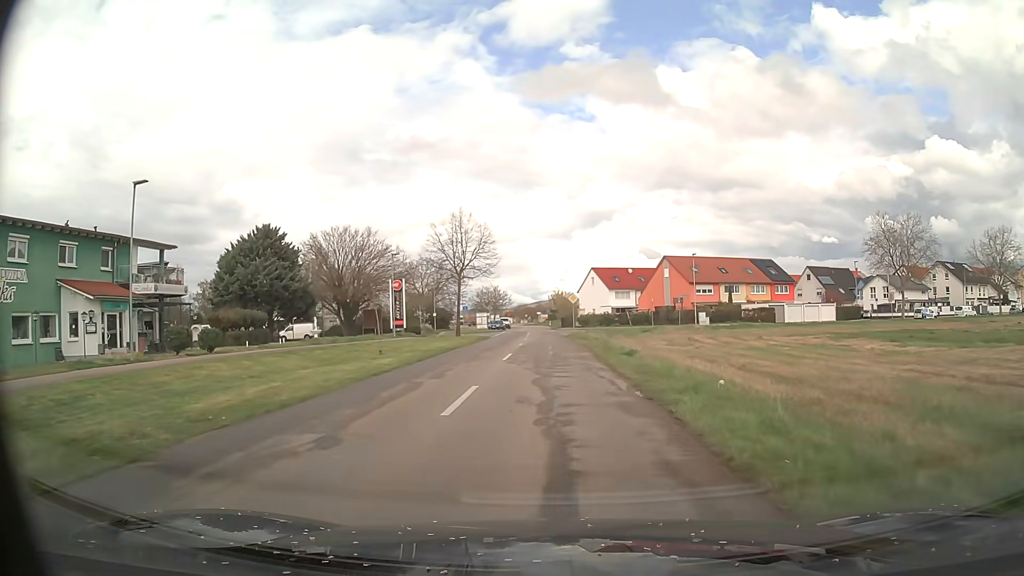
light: Day
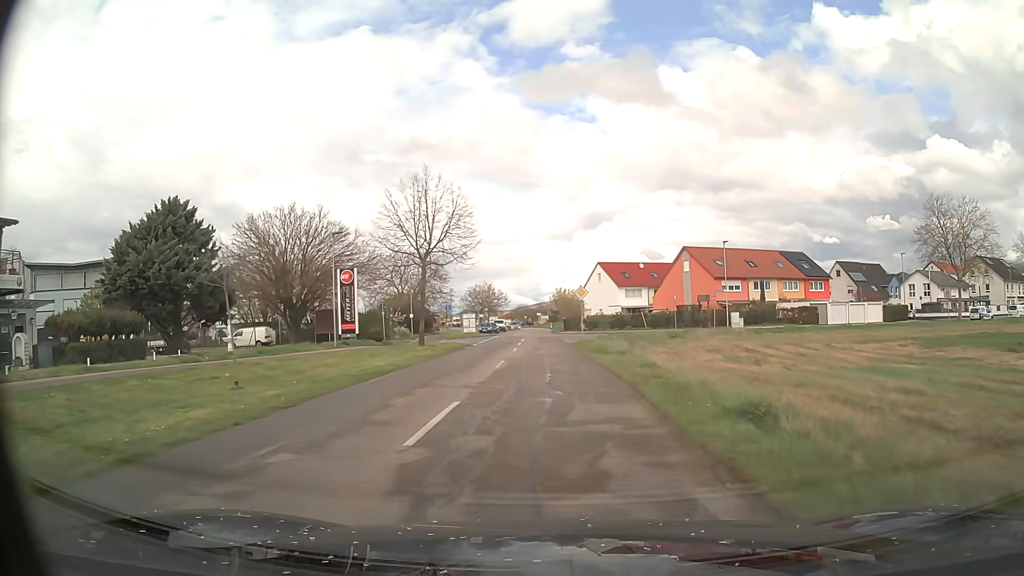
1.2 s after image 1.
(+0.1, +14.1) m; 0°
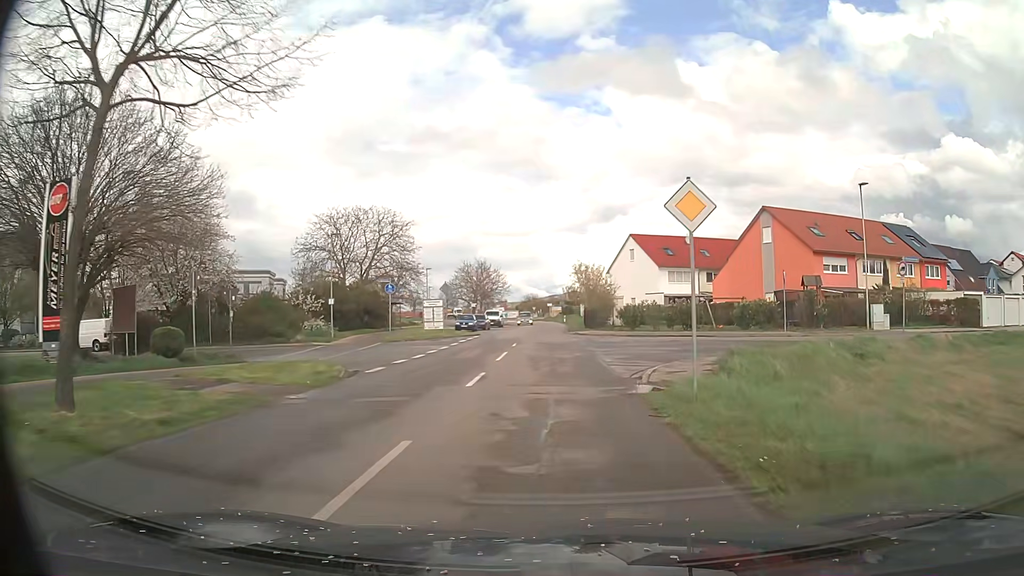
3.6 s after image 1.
(-0.2, +28.1) m; -1°
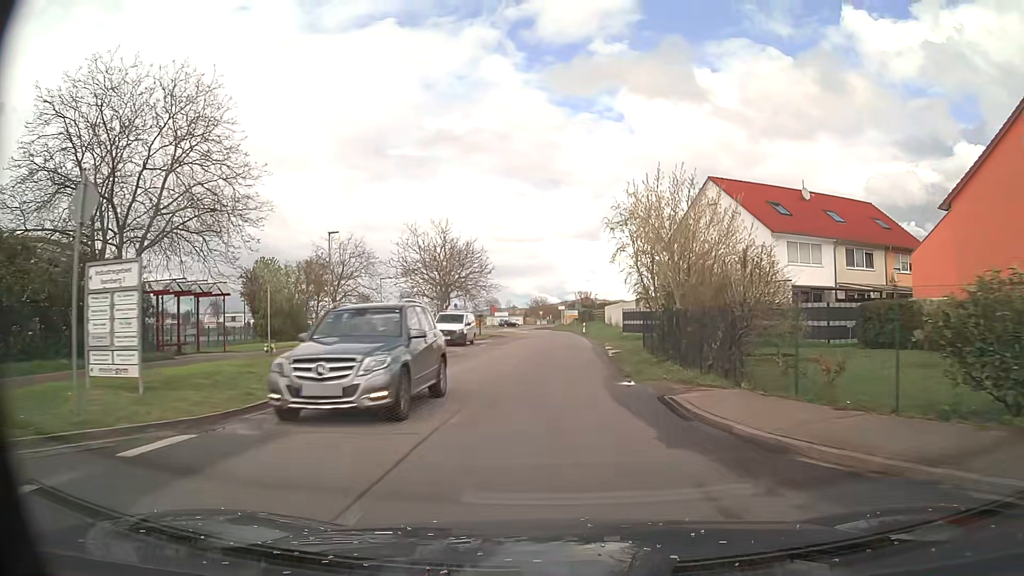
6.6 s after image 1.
(-0.2, +35.2) m; -1°
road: tertiary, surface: asphalt
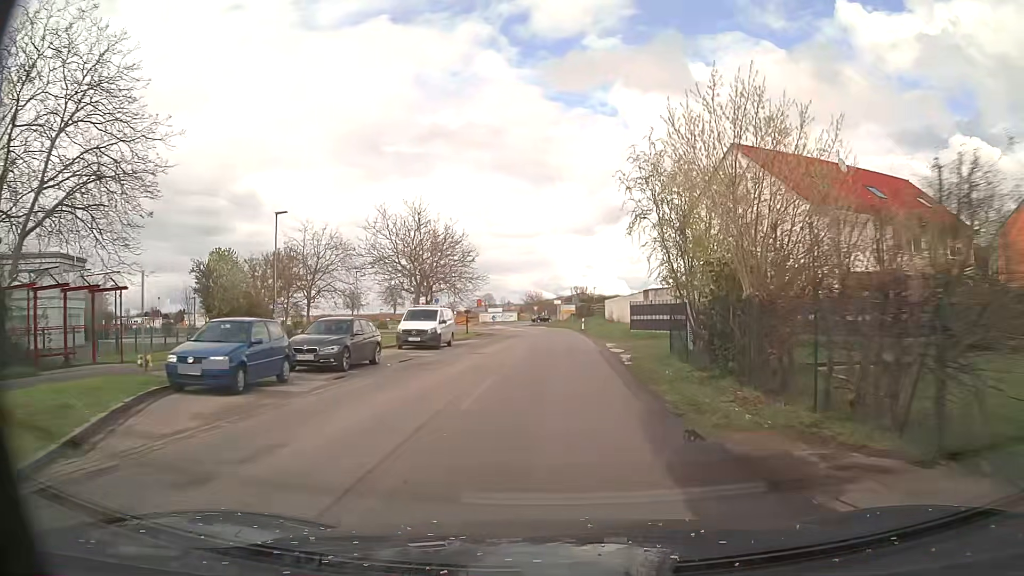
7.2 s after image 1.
(0.0, +7.1) m; +1°
